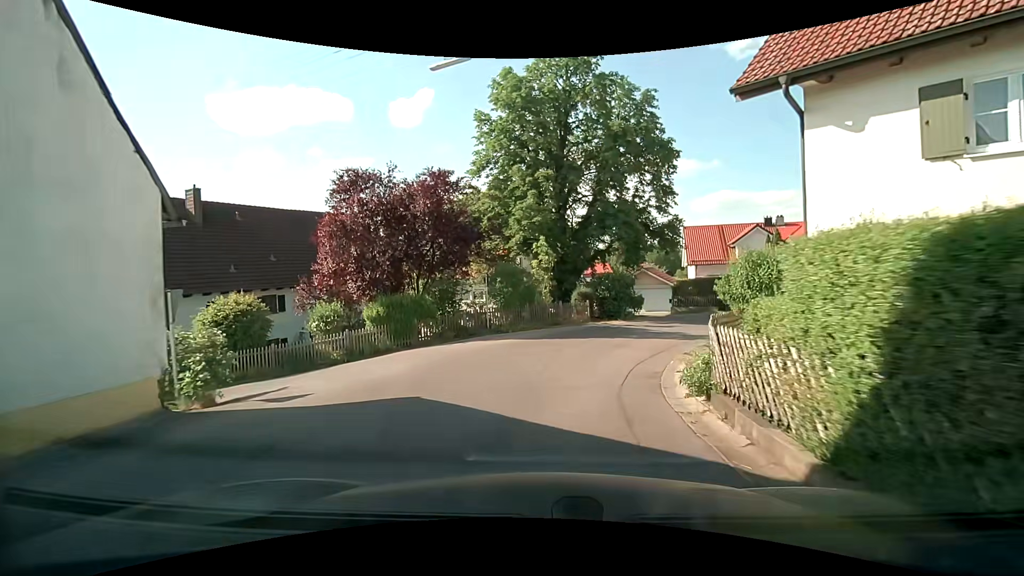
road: residential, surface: asphalt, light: Day
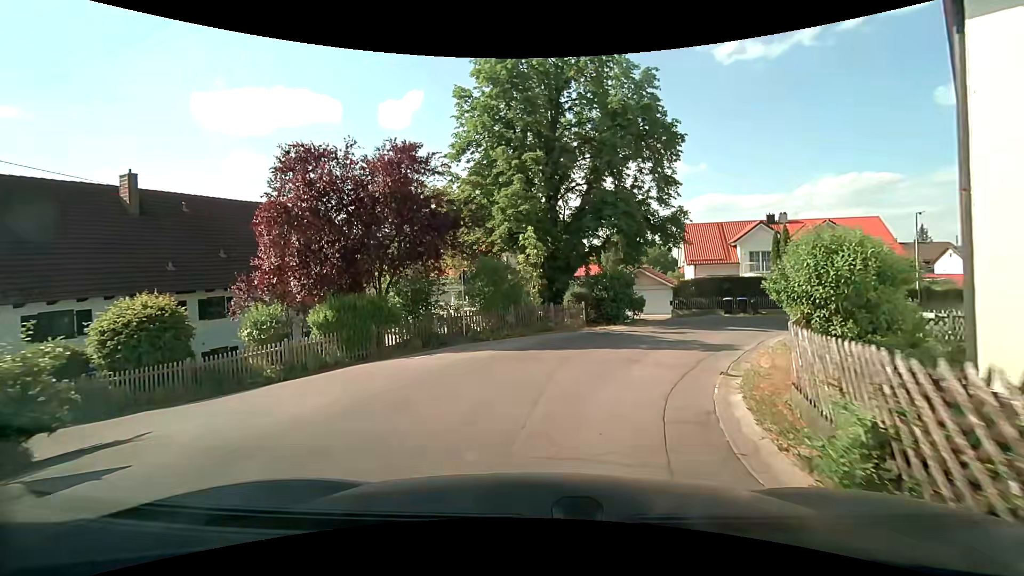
(0.0, +3.6) m; 0°
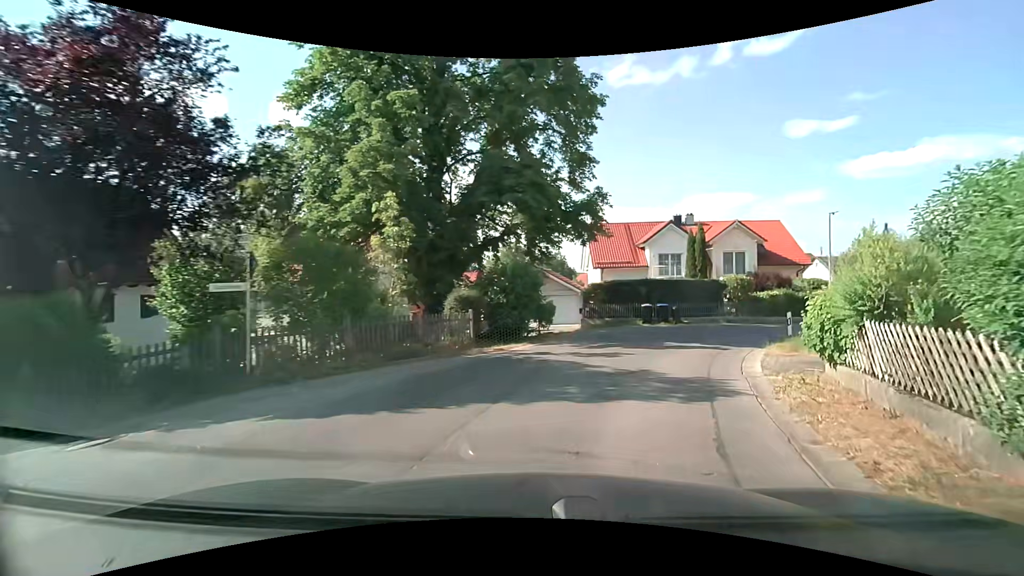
(+0.6, +7.3) m; +11°
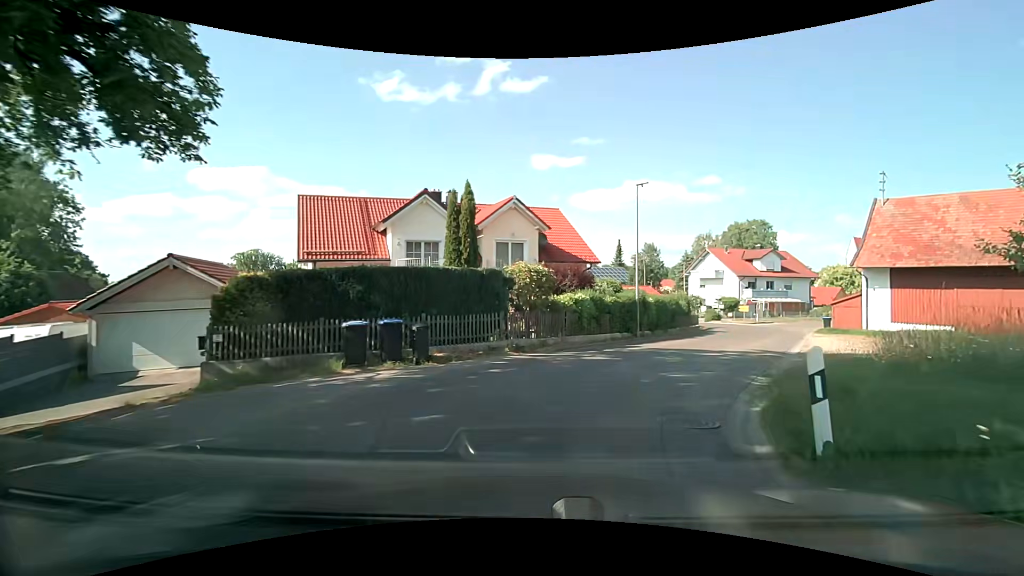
(+4.3, +15.1) m; +28°
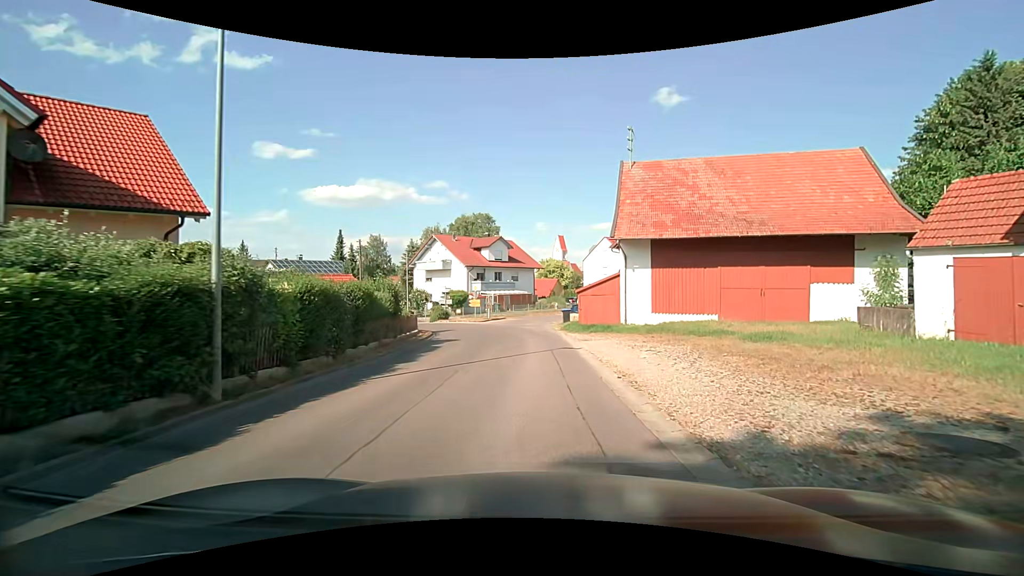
(+4.4, +15.0) m; +30°
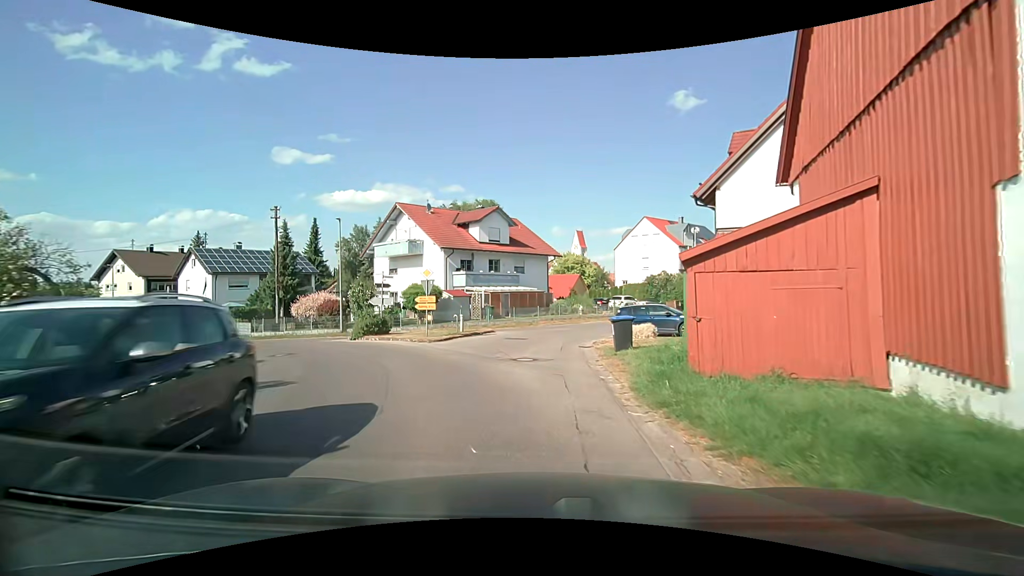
(+0.1, +21.7) m; -2°
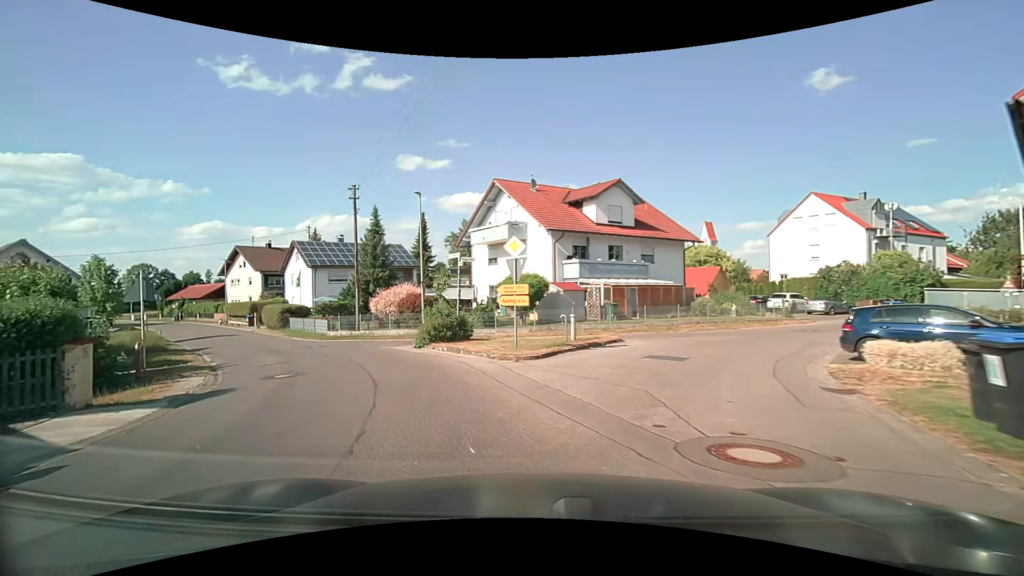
(-0.7, +8.4) m; -13°
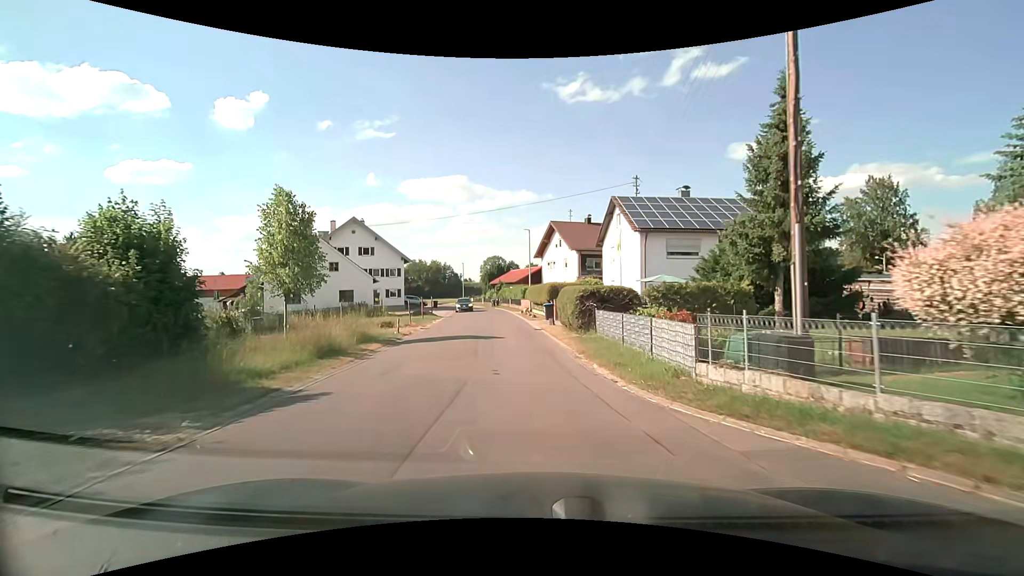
(-9.0, +21.6) m; -36°
(0, +10) (-1, +20) (-2, +30) (-3, +40) (-4, +50) (-6, +60) (-8, +69) (-11, +79) (-14, +88) (-19, +97) m
